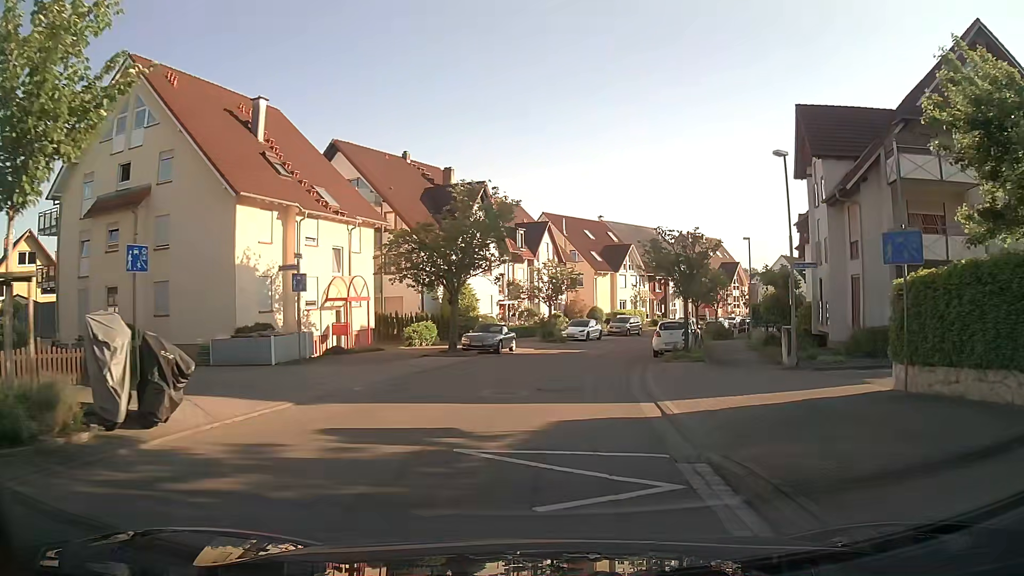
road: residential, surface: asphalt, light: Day
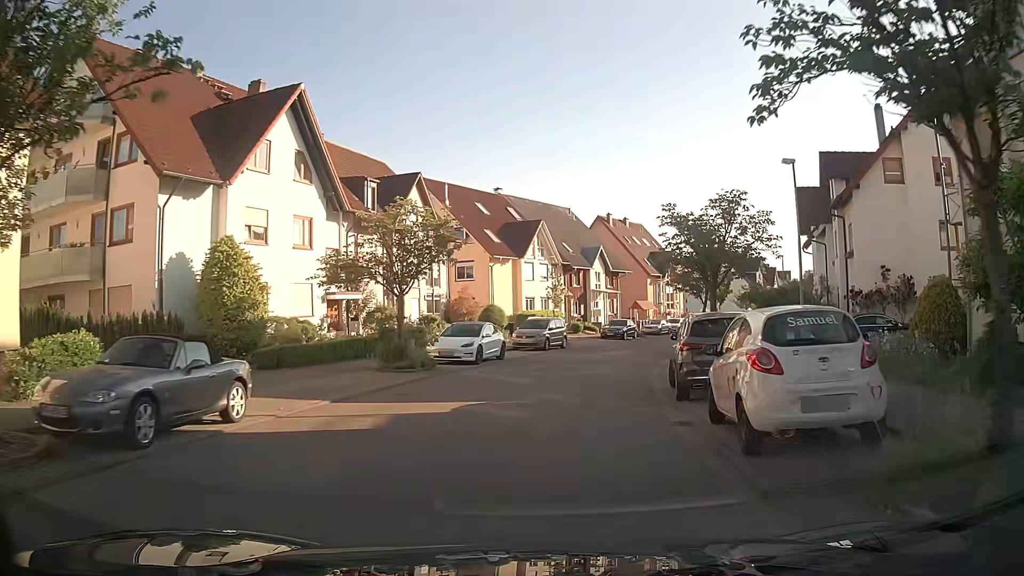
(+1.9, +21.3) m; +10°
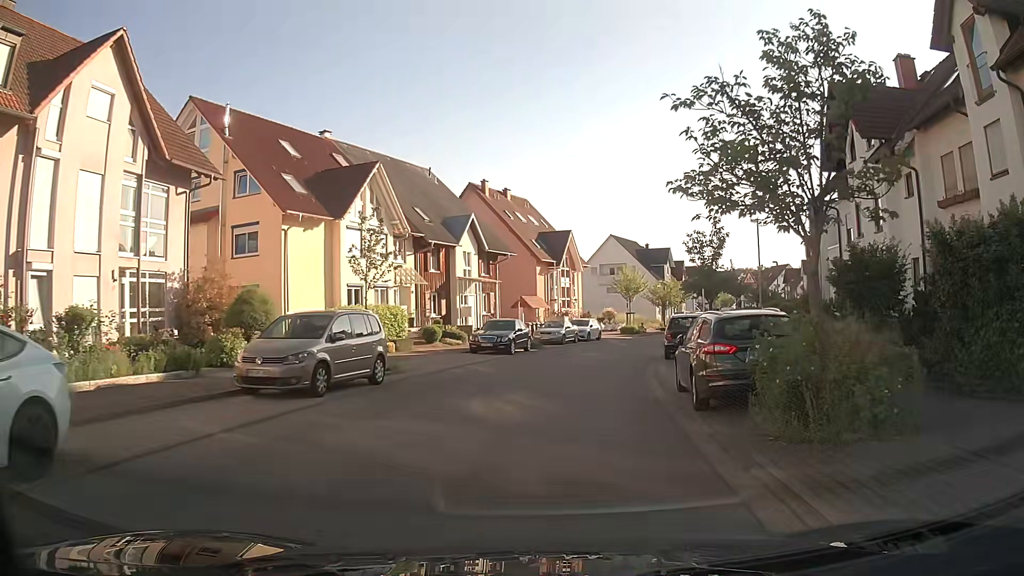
(+1.8, +20.8) m; +11°
(0, +10) (+1, +20) (+3, +30) (+6, +39) (+10, +49) (+13, +58) (+18, +67) (+22, +76) (+26, +85) (+30, +94) m
